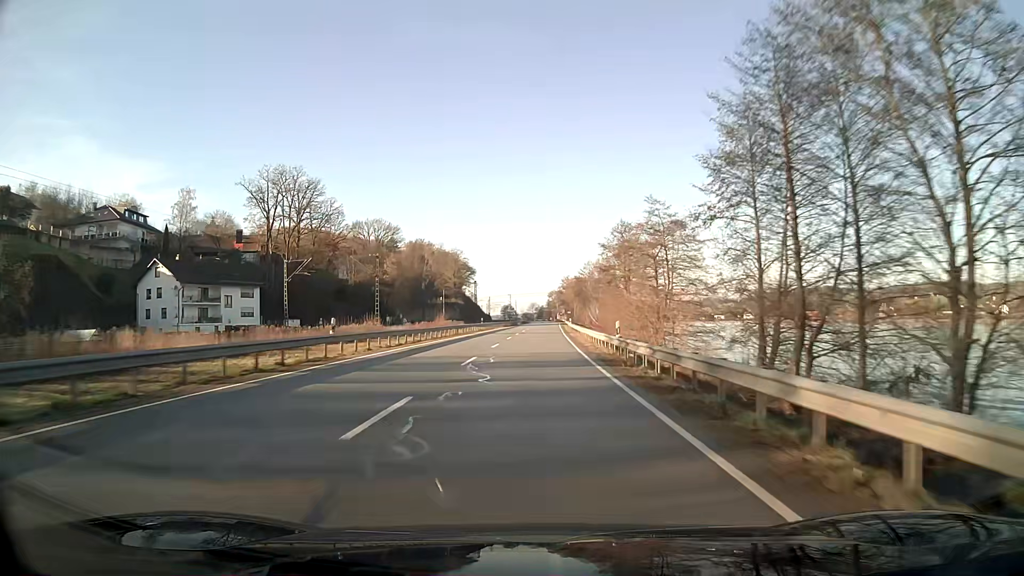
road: unclassified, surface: asphalt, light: Day
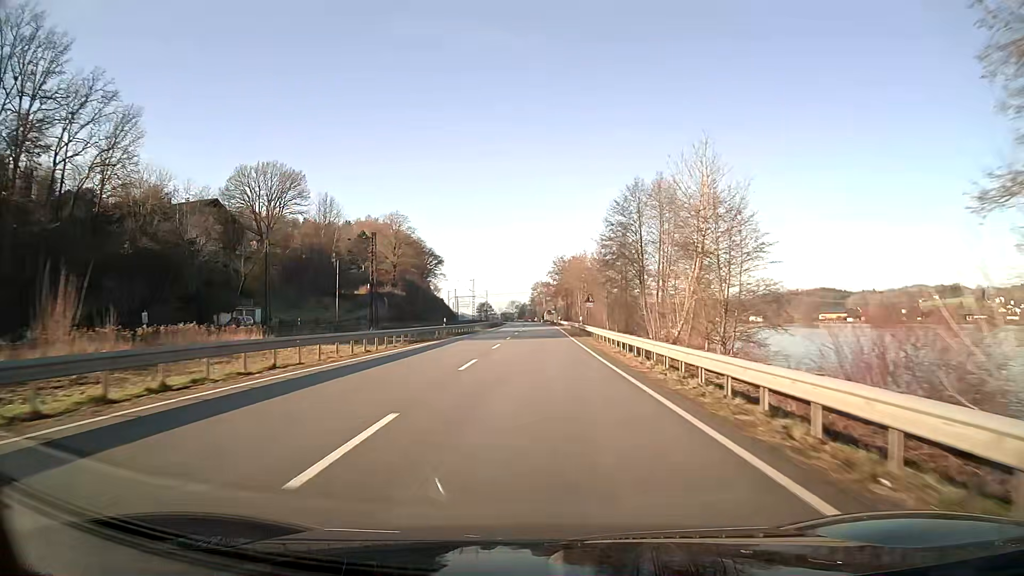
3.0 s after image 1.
(+0.9, +73.4) m; +2°
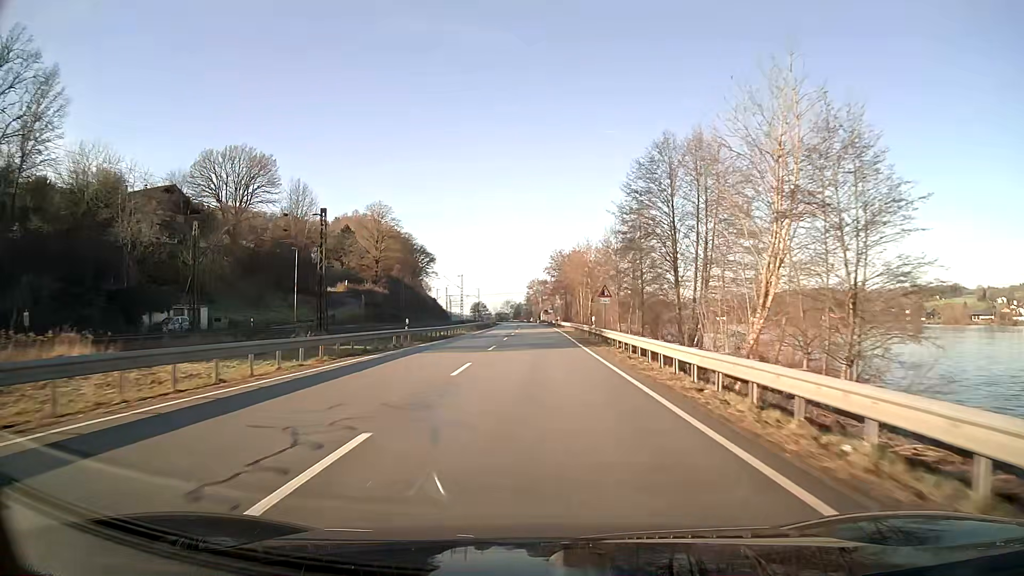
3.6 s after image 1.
(0.0, +13.4) m; 0°
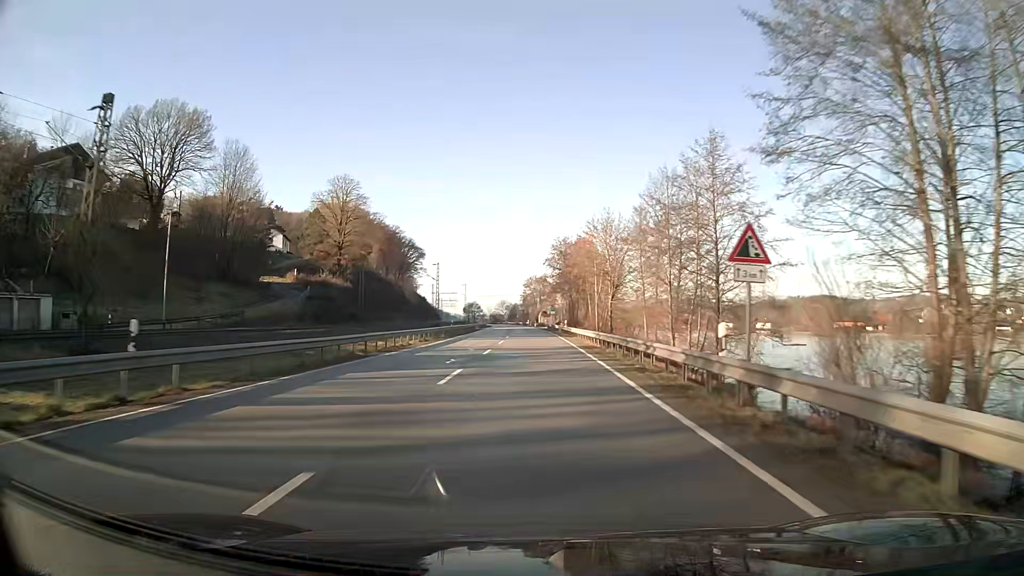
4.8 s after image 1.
(-0.1, +25.6) m; 0°
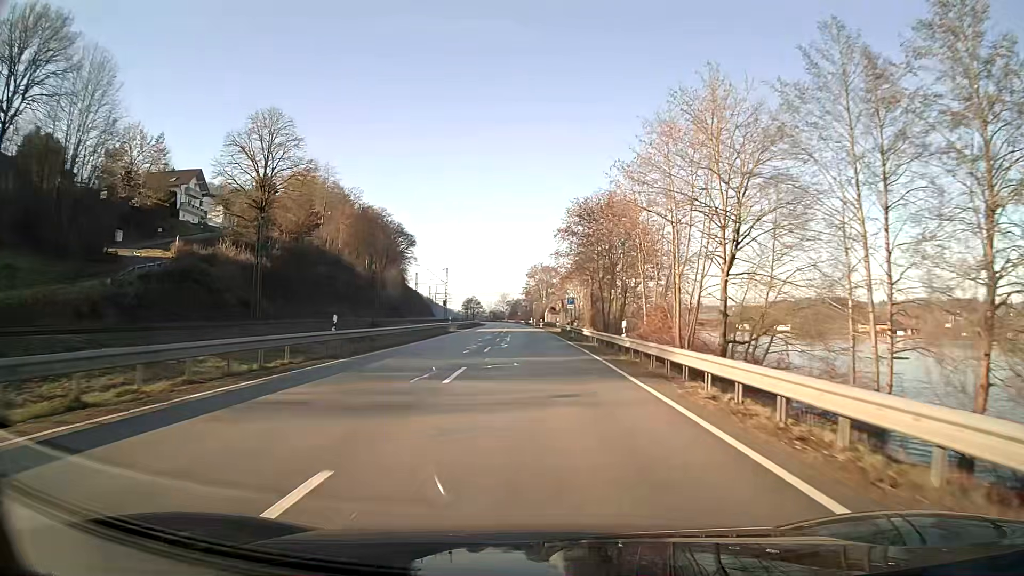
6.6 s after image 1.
(0.0, +35.8) m; 0°
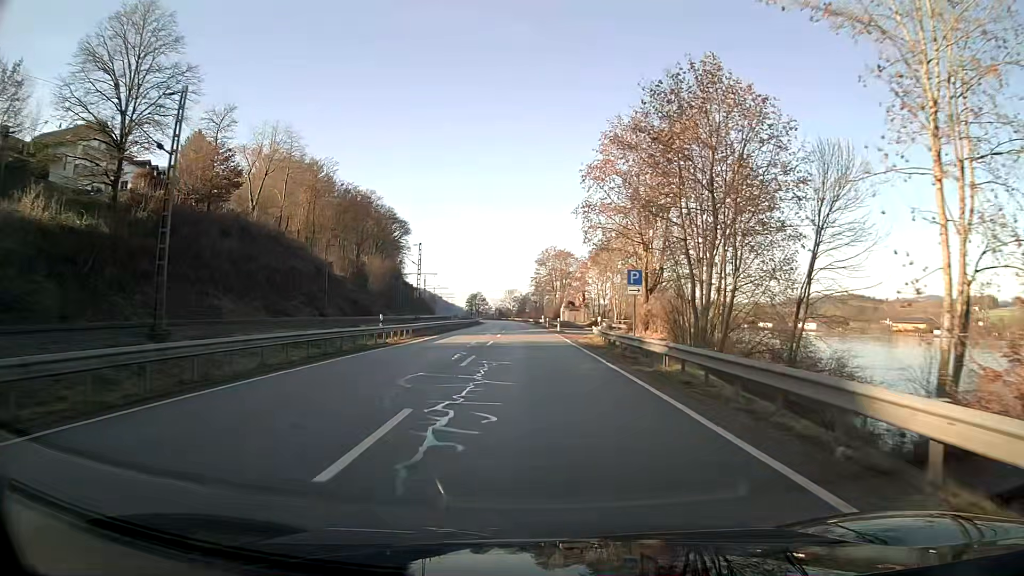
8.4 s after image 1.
(-0.2, +31.6) m; -1°
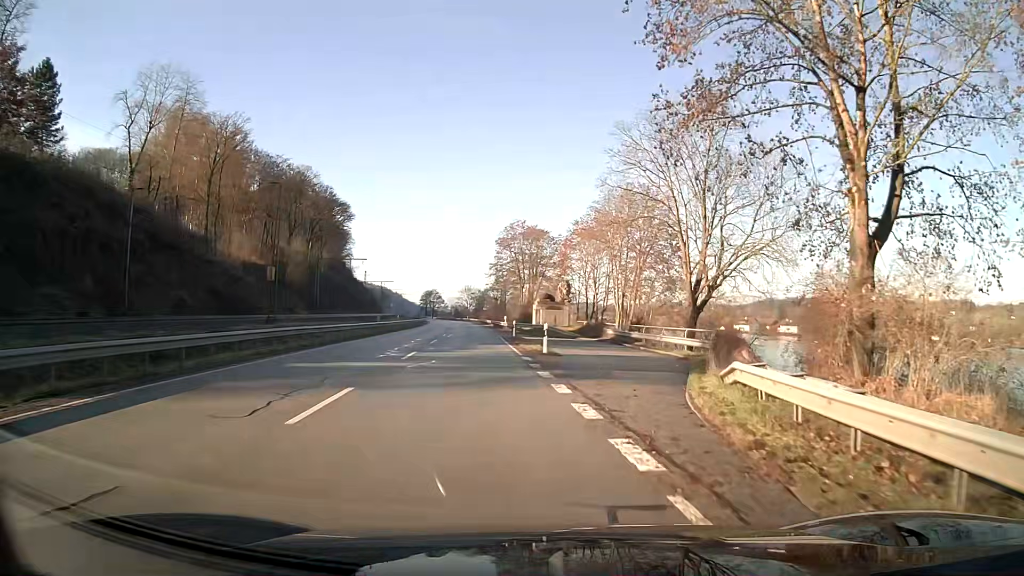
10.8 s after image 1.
(+0.6, +32.7) m; +5°
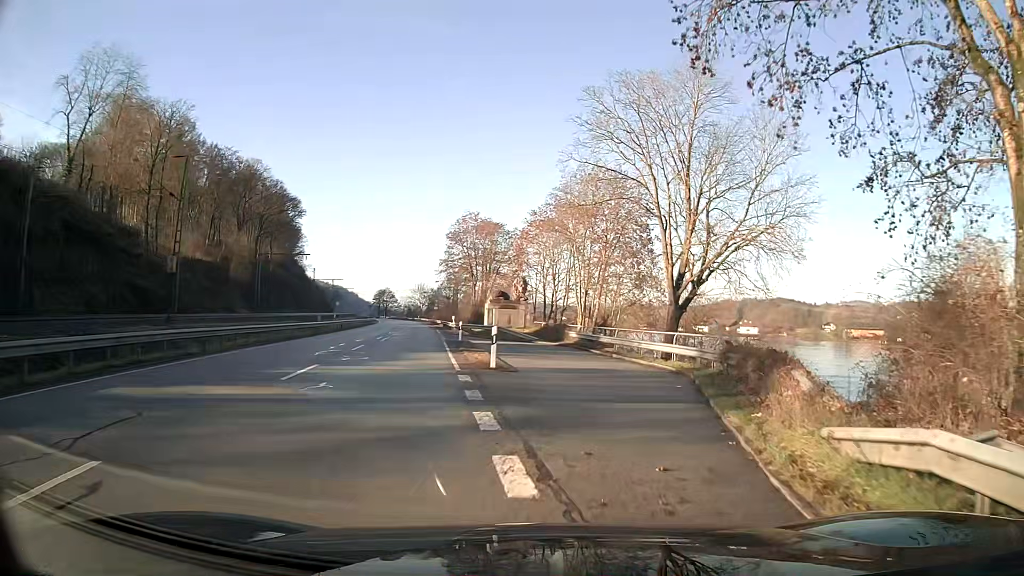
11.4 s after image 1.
(+0.3, +6.5) m; +5°
